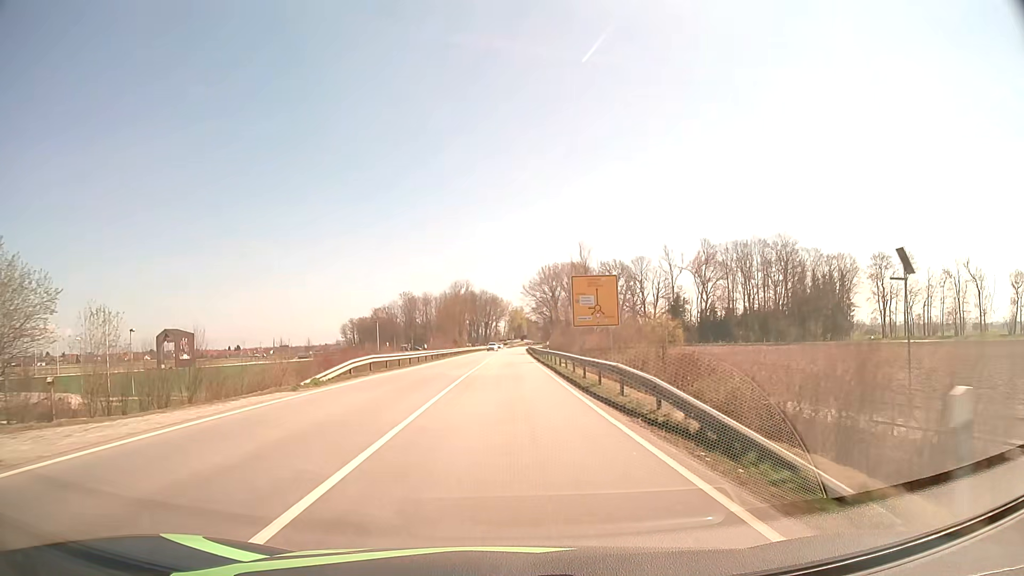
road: secondary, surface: asphalt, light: Day
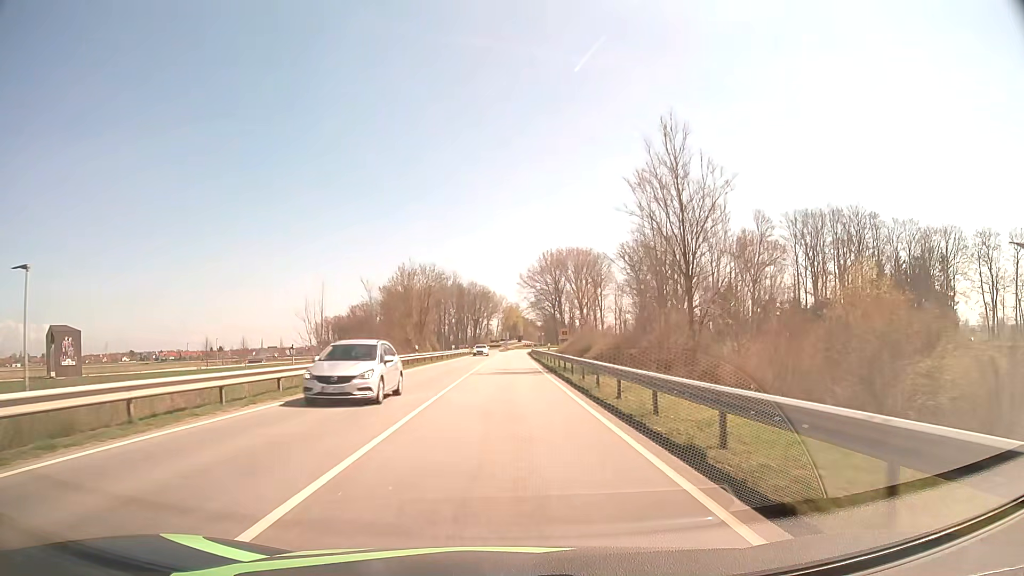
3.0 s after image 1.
(+0.2, +48.3) m; +1°
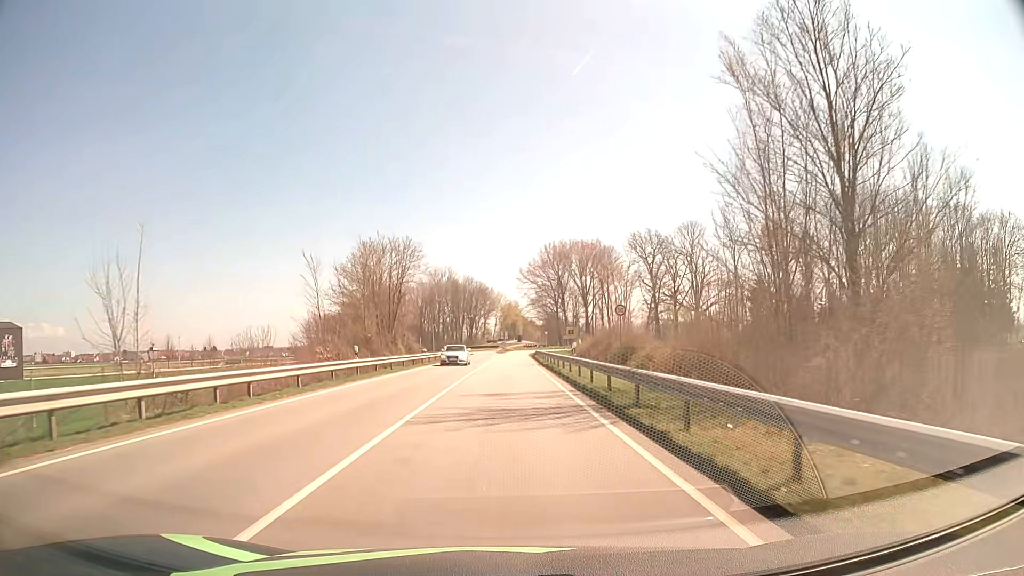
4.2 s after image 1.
(0.0, +18.3) m; 0°
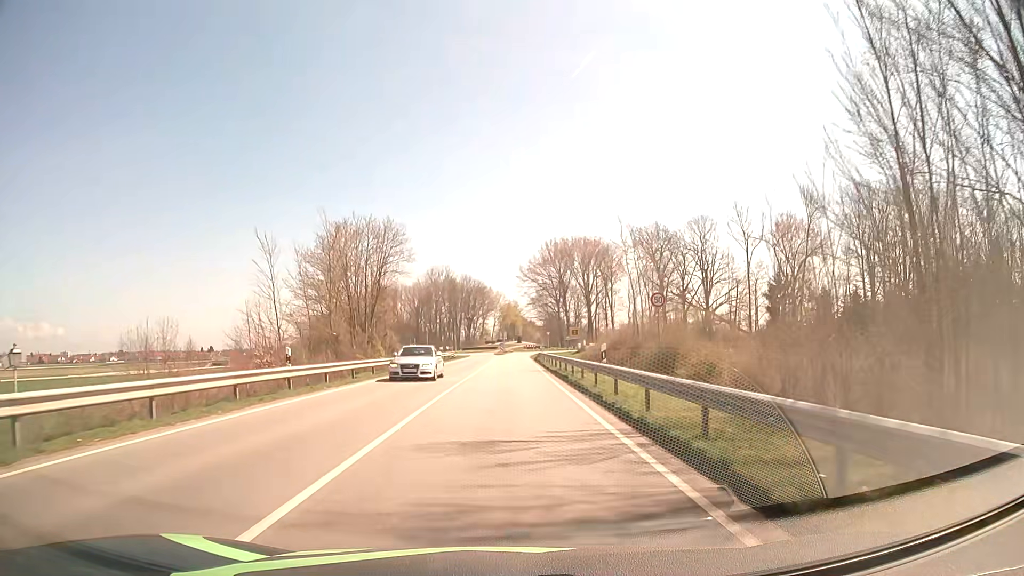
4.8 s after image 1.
(0.0, +8.9) m; 0°
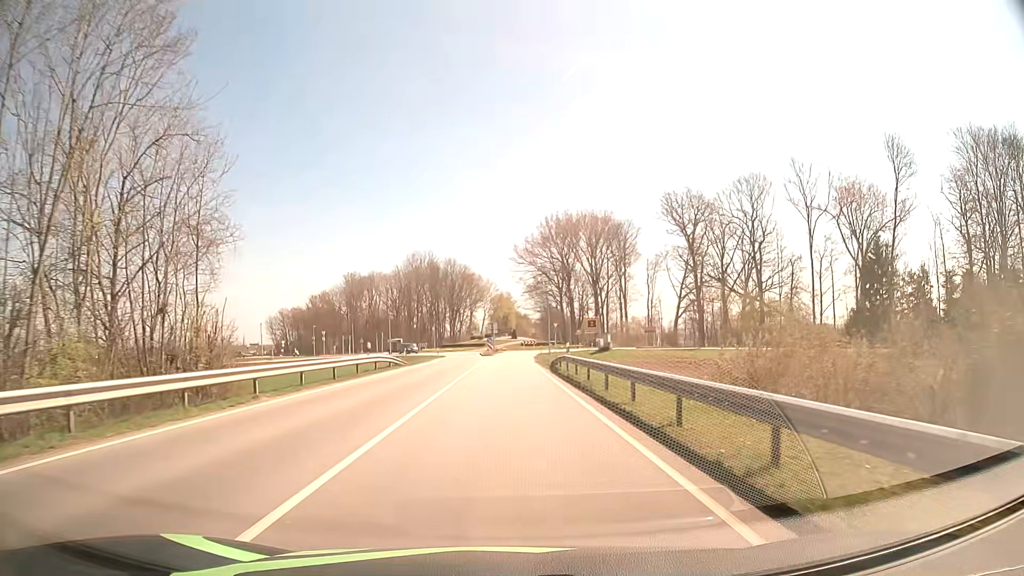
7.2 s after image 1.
(+0.1, +34.6) m; +1°
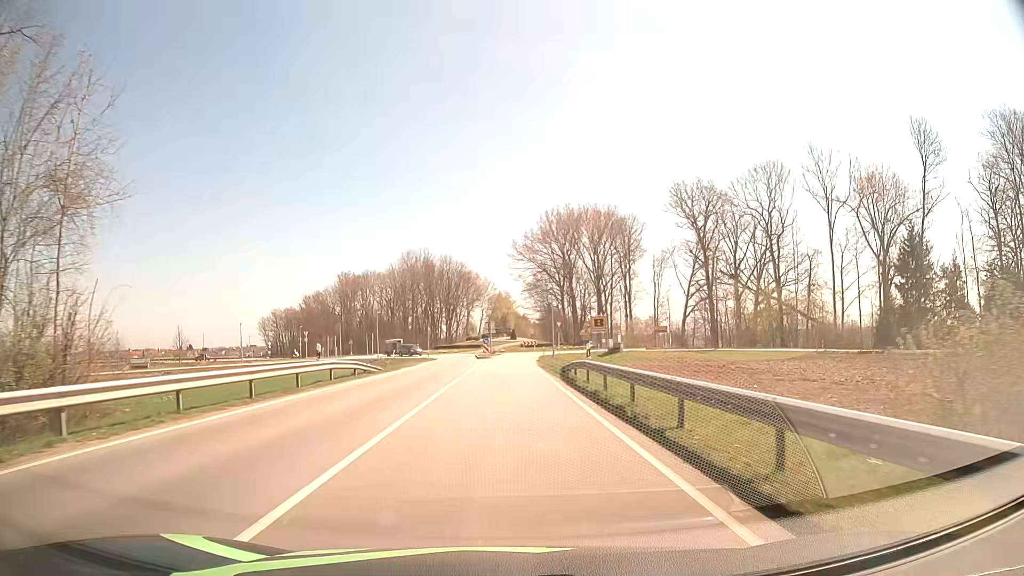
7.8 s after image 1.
(0.0, +8.2) m; 0°
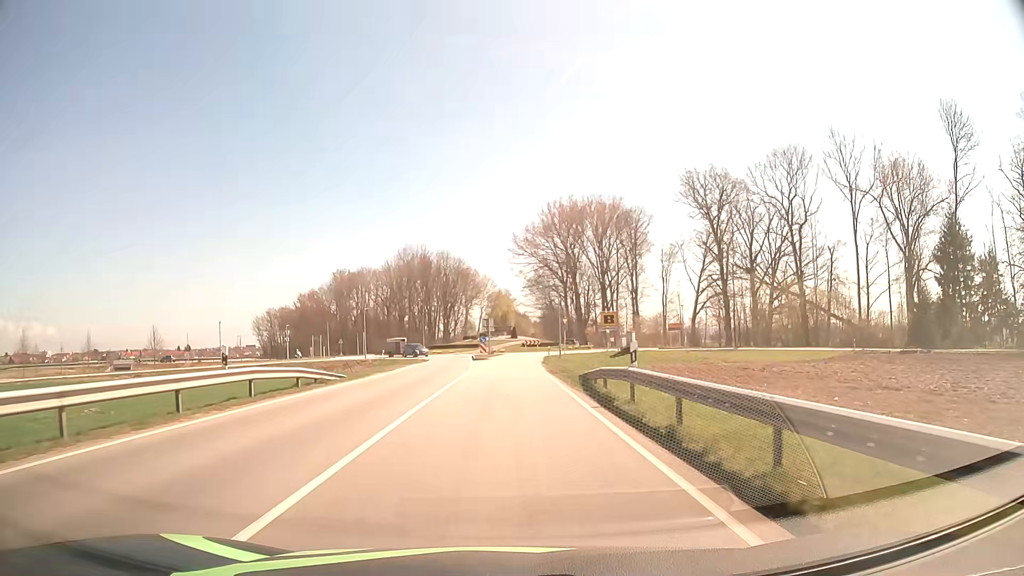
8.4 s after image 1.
(0.0, +8.0) m; 0°
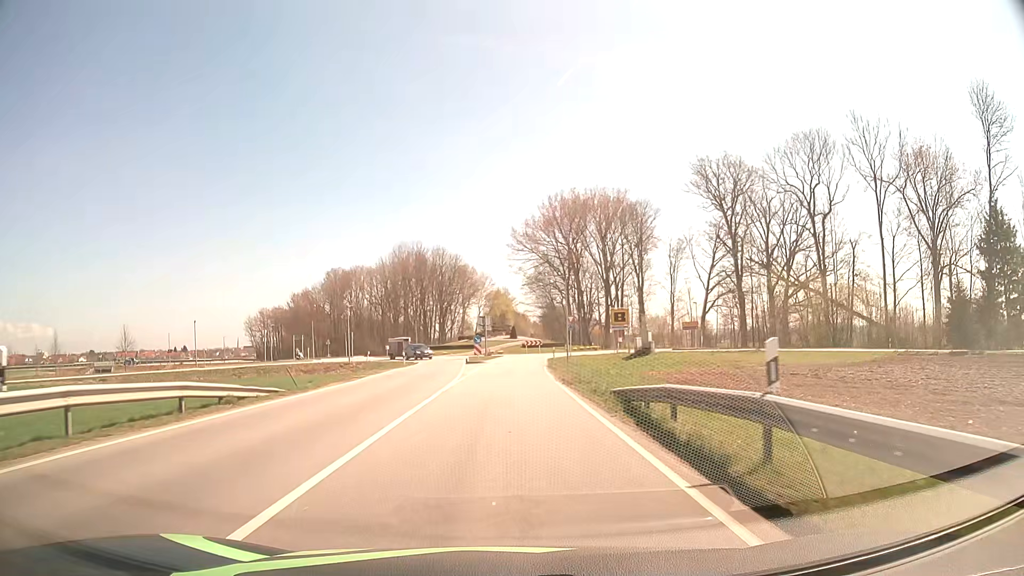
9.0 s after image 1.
(0.0, +7.8) m; 0°
(0, +10) (0, +20) (0, +30) (0, +40) (+1, +50) (+2, +60) (+5, +69) (+12, +76) (+18, +85) (+19, +94) m
